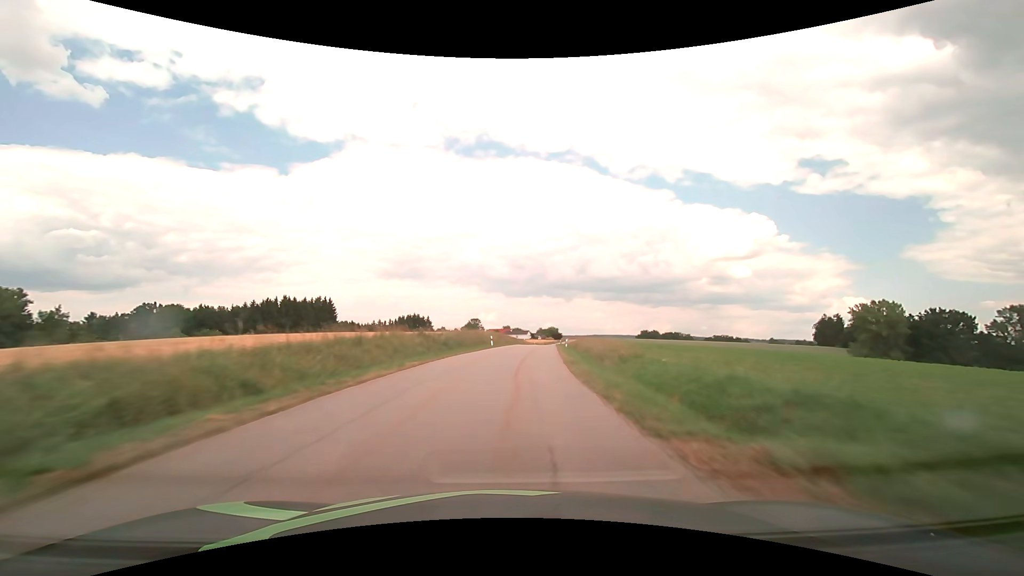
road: tertiary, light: Day
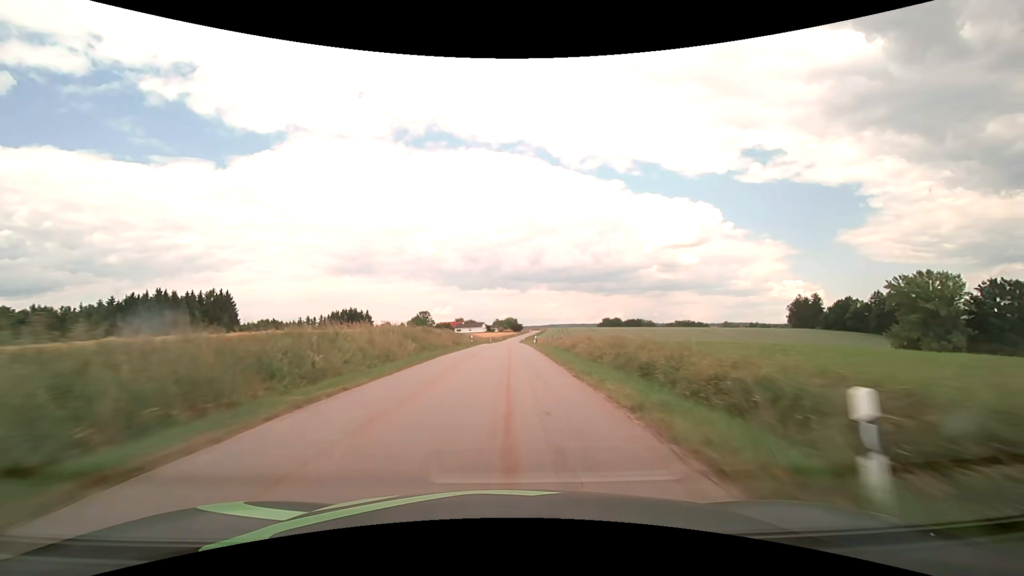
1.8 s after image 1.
(+2.8, +42.5) m; +6°
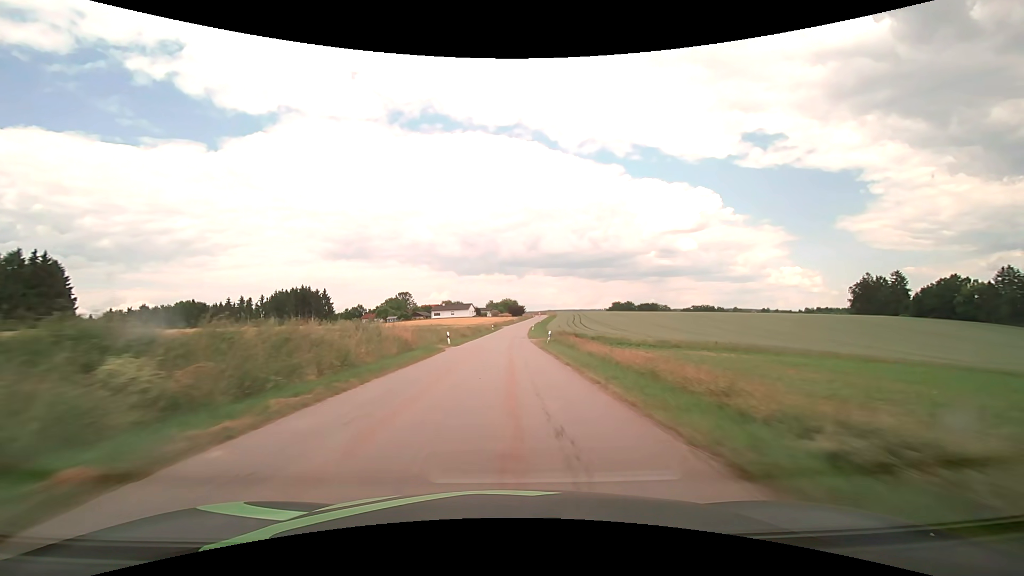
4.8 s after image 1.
(0.0, +70.1) m; 0°
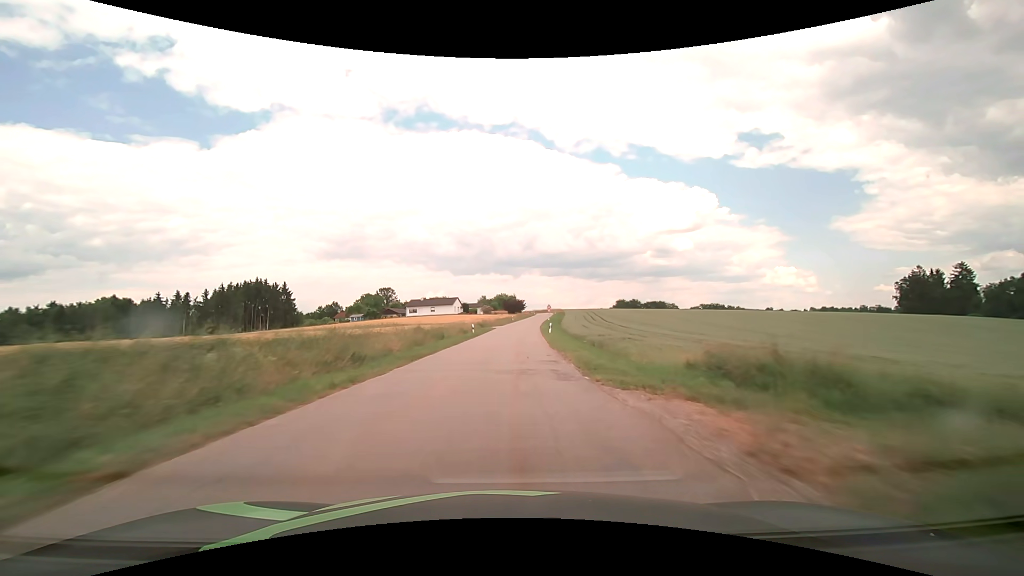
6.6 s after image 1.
(+0.1, +39.6) m; 0°
(0, +10) (0, +20) (0, +30) (+1, +40) (+1, +50) (+2, +60) (+3, +70) (+3, +80) (+5, +90) (+6, +100) m
